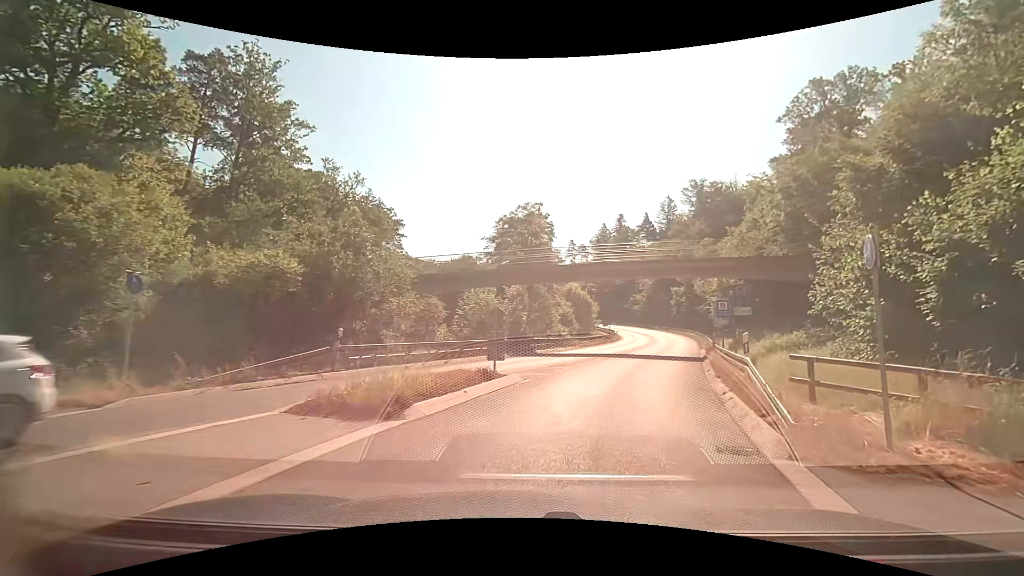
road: secondary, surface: asphalt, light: Day
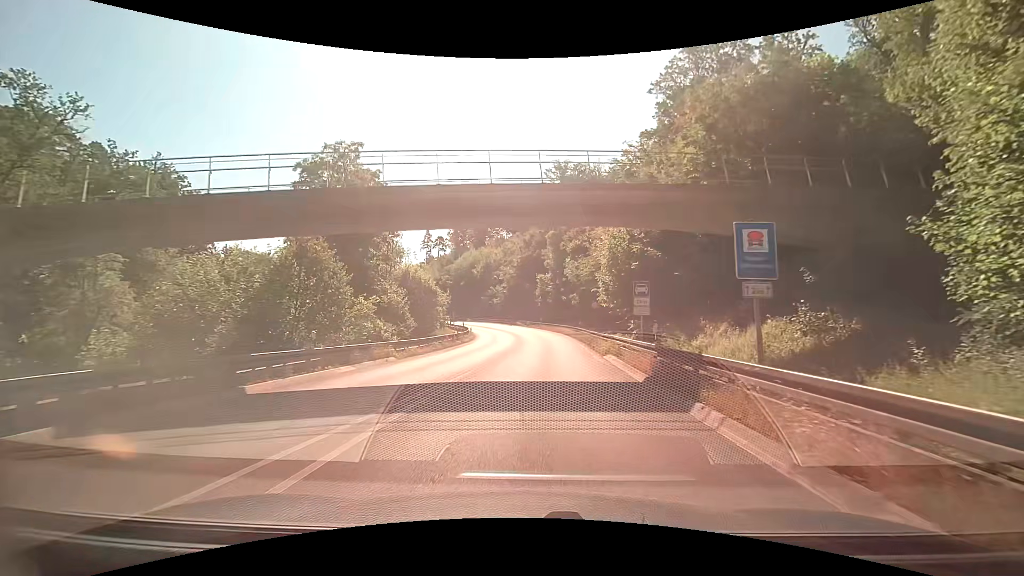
(+3.4, +18.0) m; +16°
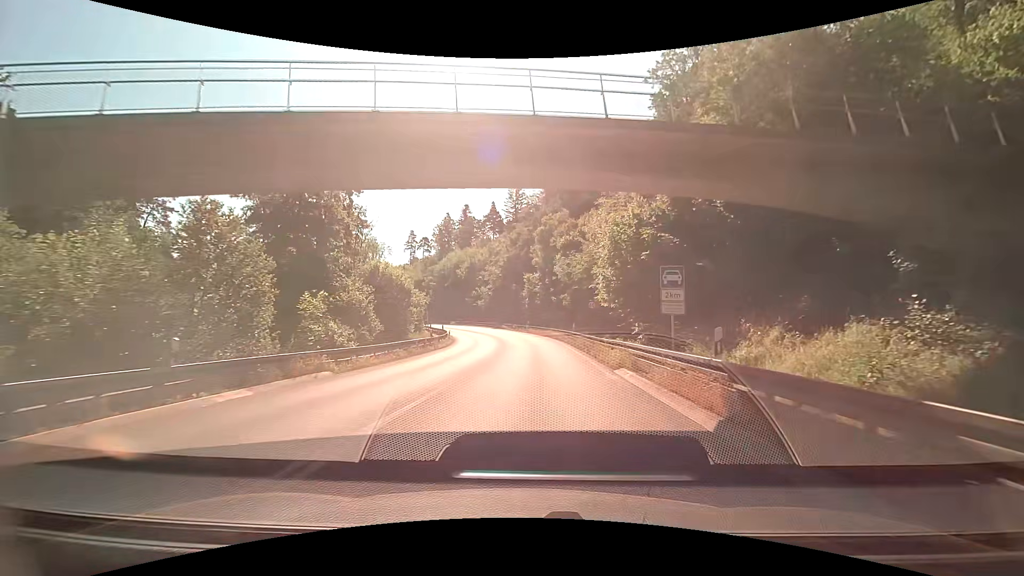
(+0.1, +5.7) m; +2°
